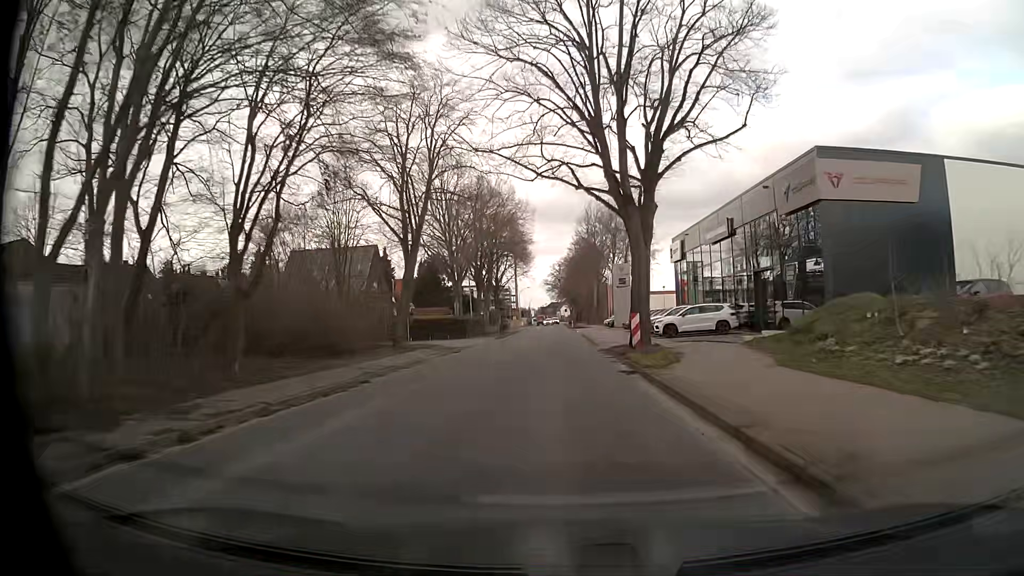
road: unclassified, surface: asphalt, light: Day
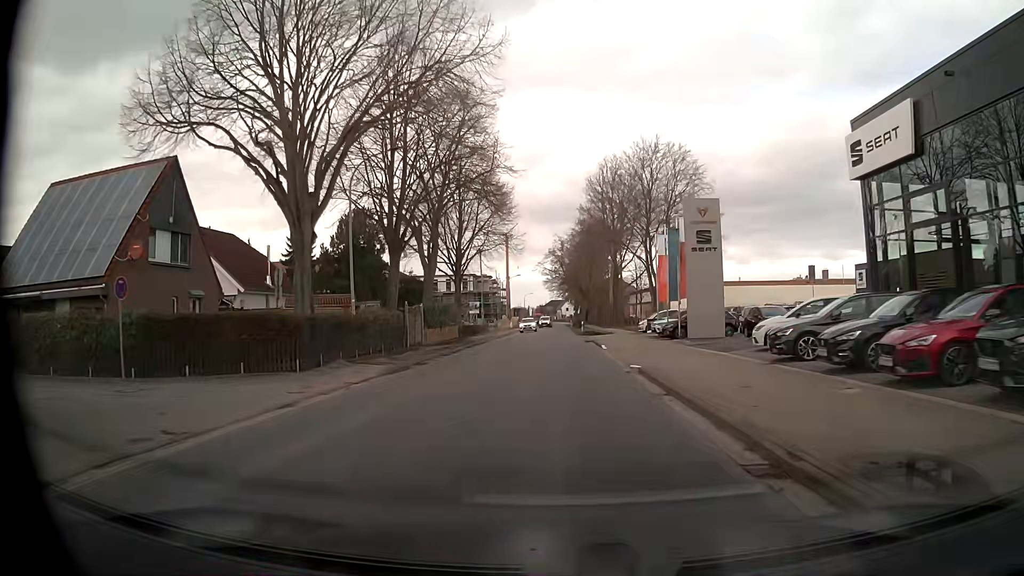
(-0.4, +36.1) m; 0°
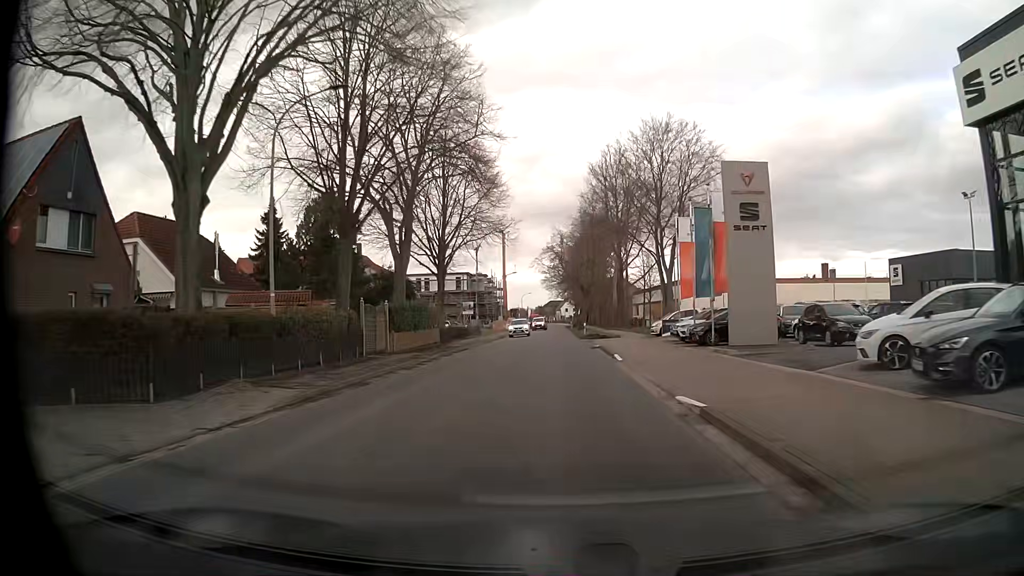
(0.0, +7.4) m; 0°
(0, +10) (0, +20) (0, +30) (0, +40) (0, +50) (0, +60) (0, +70) (0, +80) (0, +90) (0, +100) m
